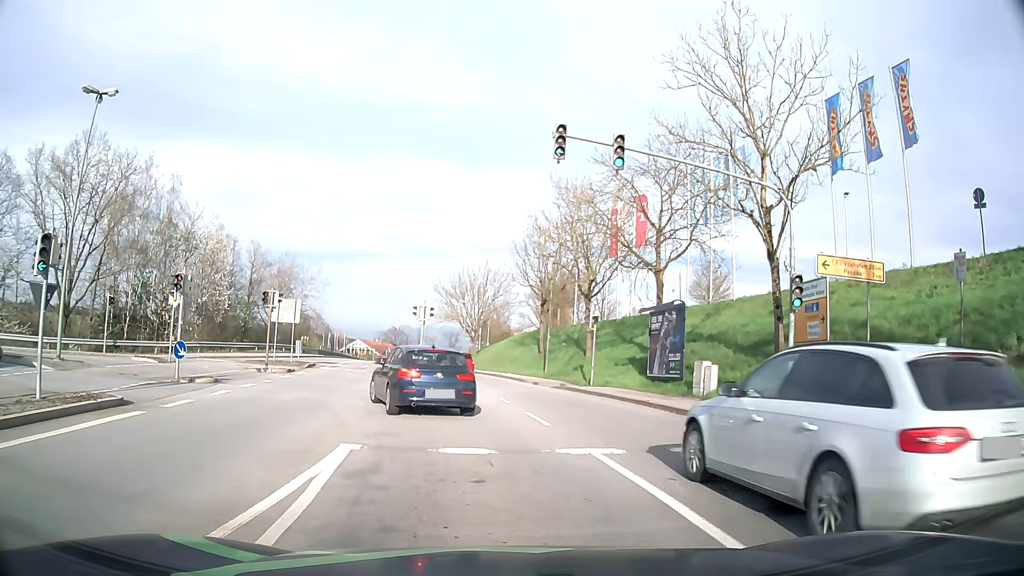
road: tertiary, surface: asphalt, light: Day
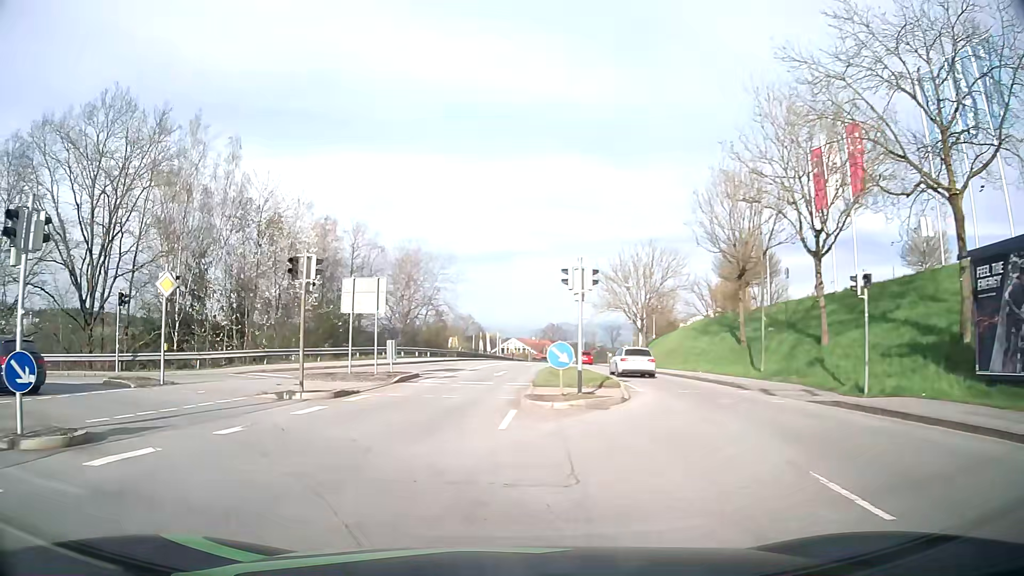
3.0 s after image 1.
(-1.2, +14.1) m; -12°
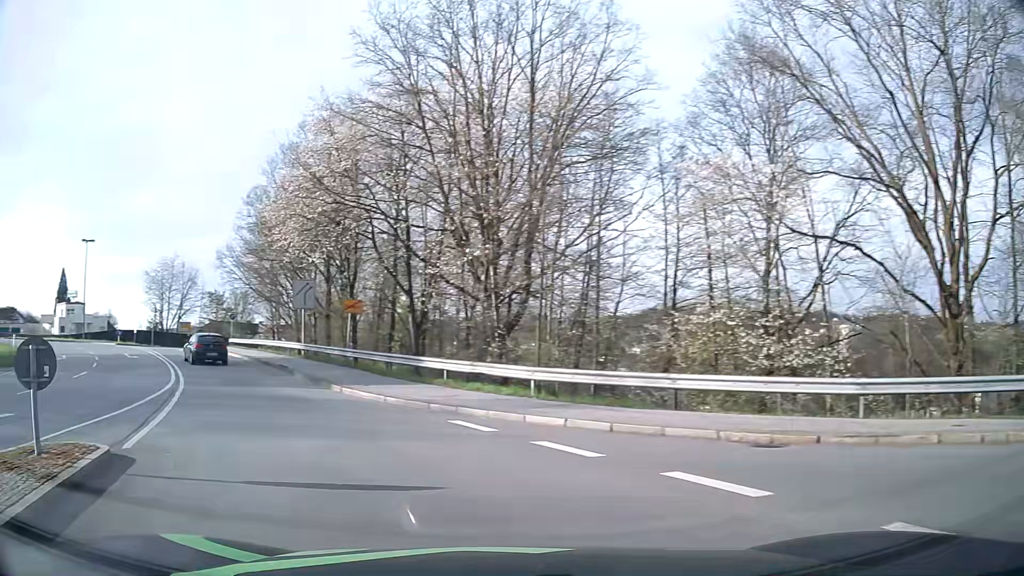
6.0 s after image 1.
(-9.7, +14.4) m; -73°
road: primary_link
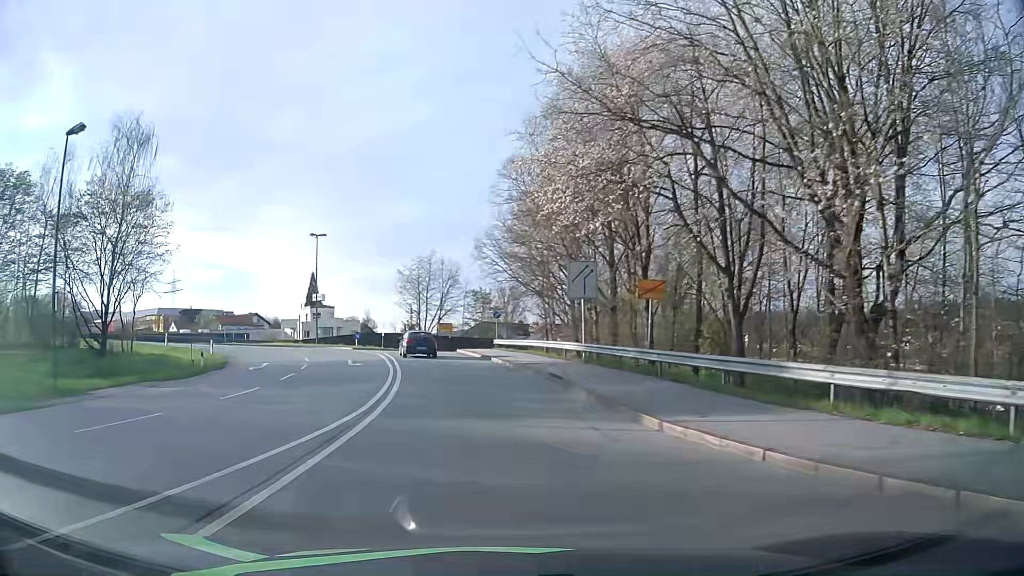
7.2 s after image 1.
(-2.0, +8.5) m; -24°
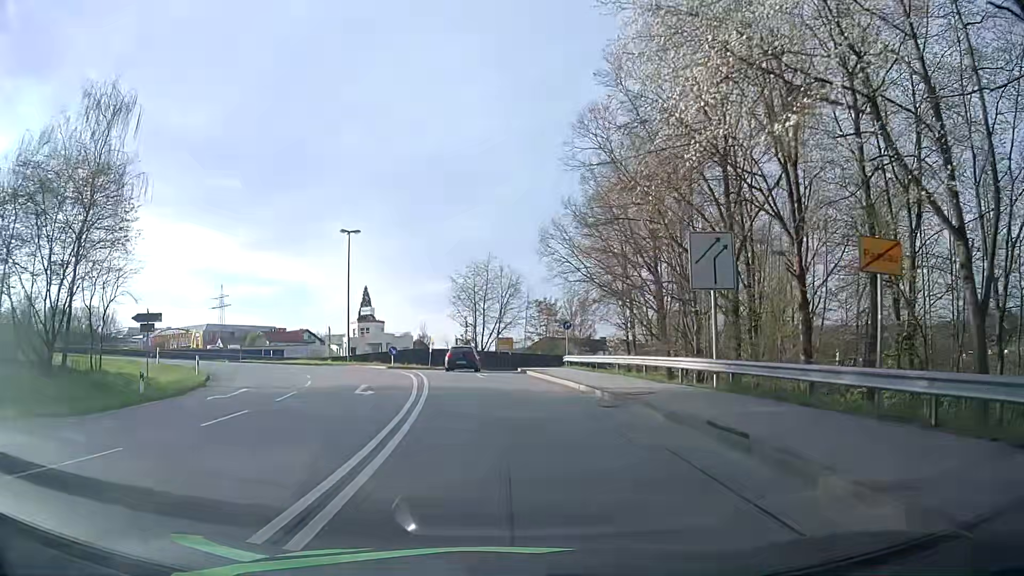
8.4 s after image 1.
(-0.7, +10.5) m; -6°
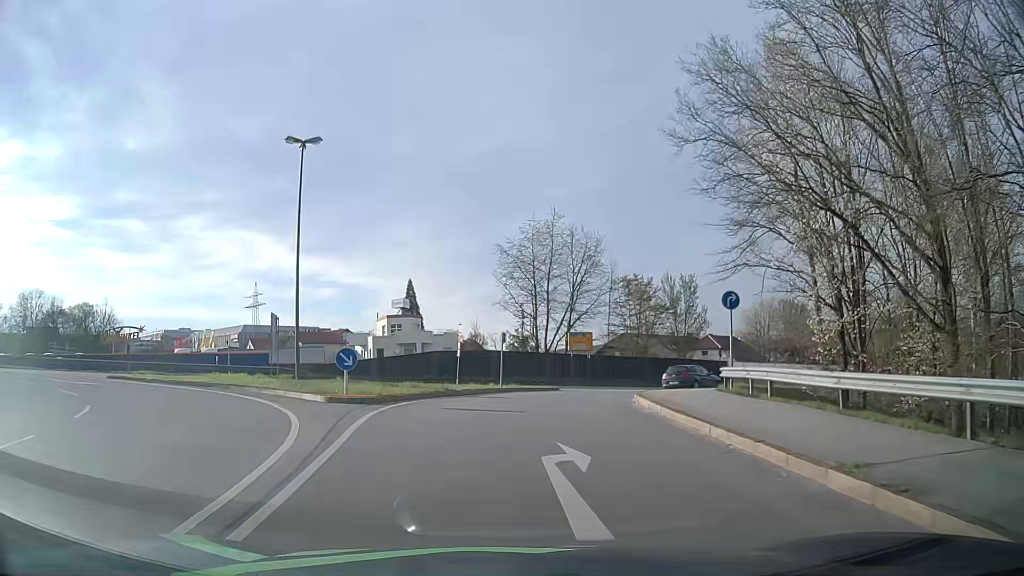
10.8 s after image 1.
(-1.2, +24.1) m; -6°
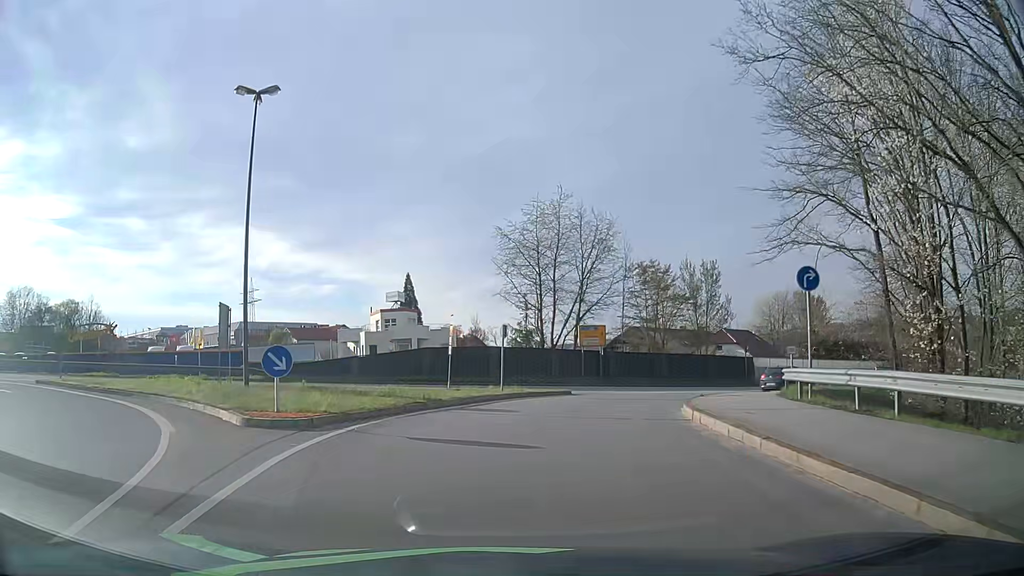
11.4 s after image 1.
(0.0, +5.7) m; 0°
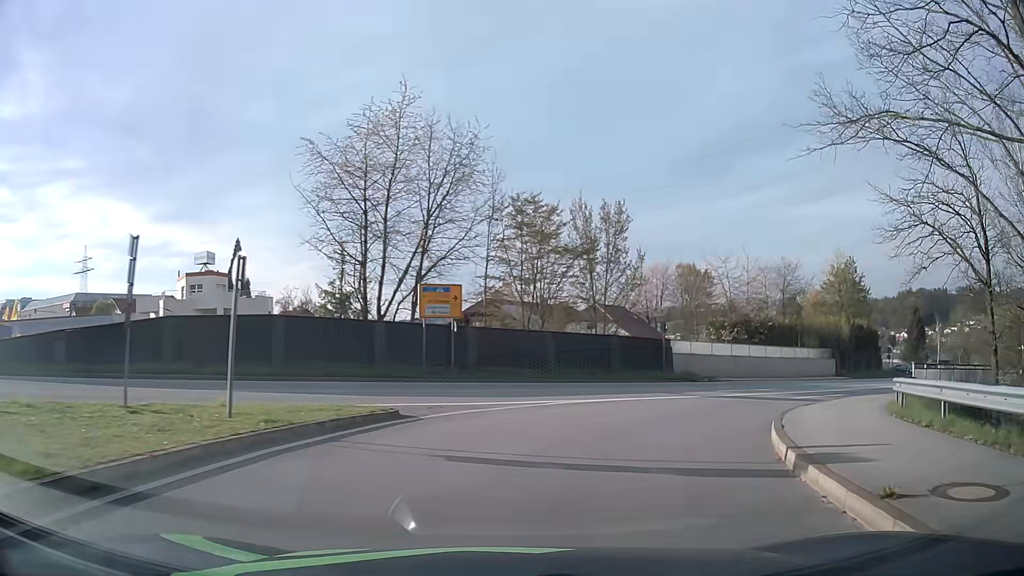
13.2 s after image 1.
(+1.2, +15.4) m; +13°
(+1, +10) (+6, +19) (+12, +26) (+20, +32) (+29, +38) (+37, +43) (+45, +49) (+54, +55) (+62, +60) (+70, +66) m
